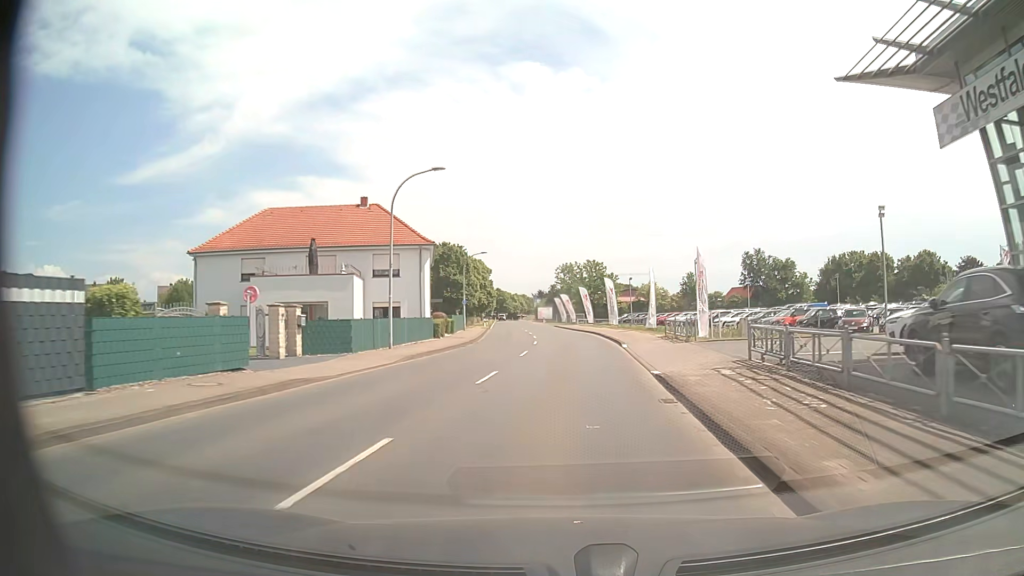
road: secondary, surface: asphalt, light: Day
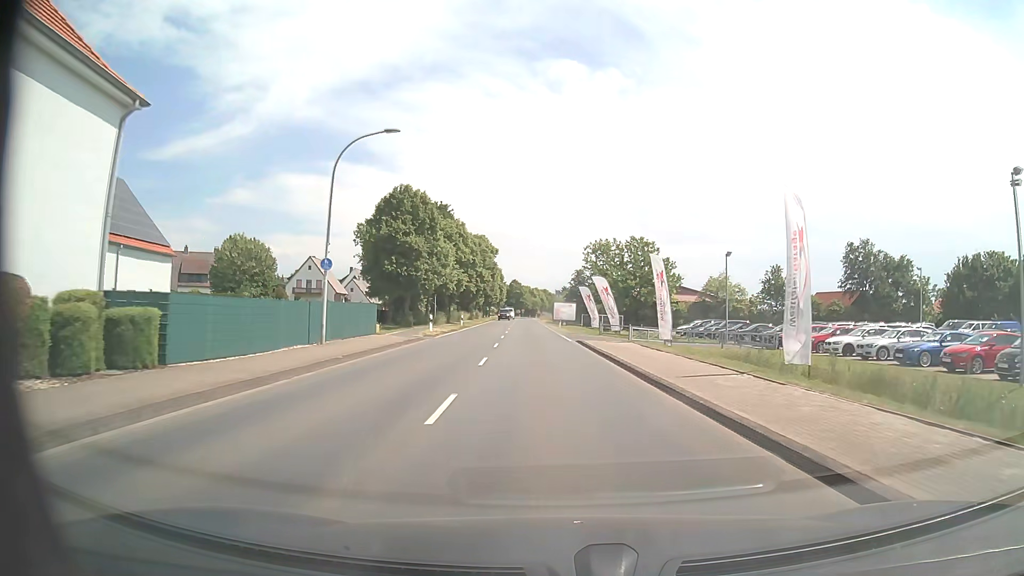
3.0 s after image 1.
(-0.1, +41.8) m; -2°
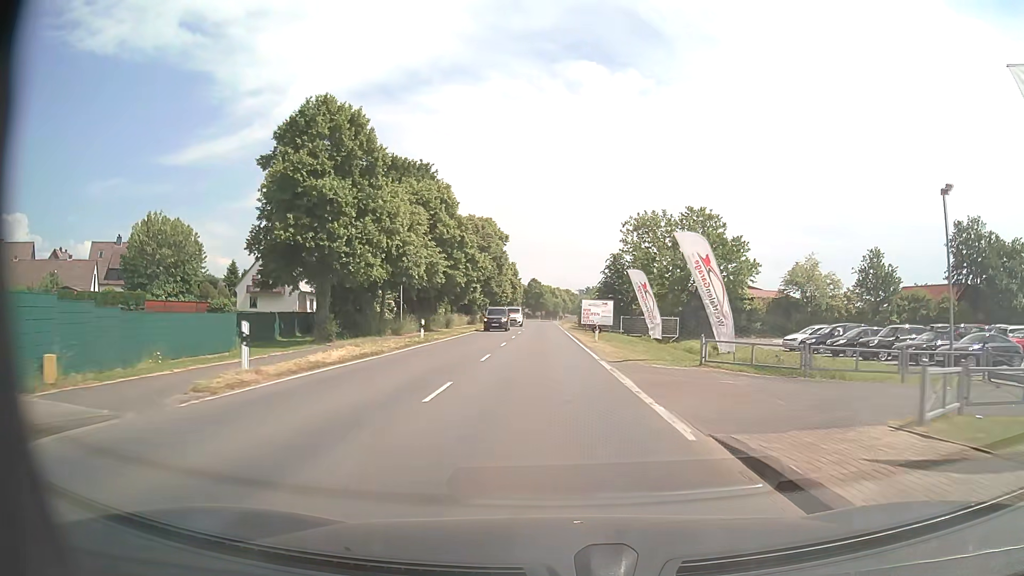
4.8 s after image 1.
(-0.5, +25.1) m; -2°
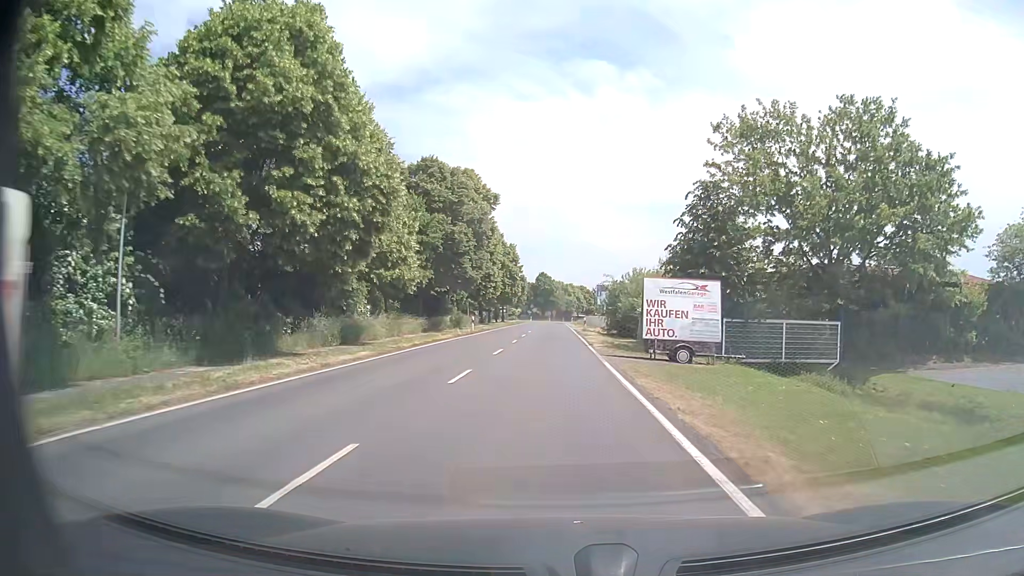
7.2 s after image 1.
(-0.3, +33.5) m; -1°
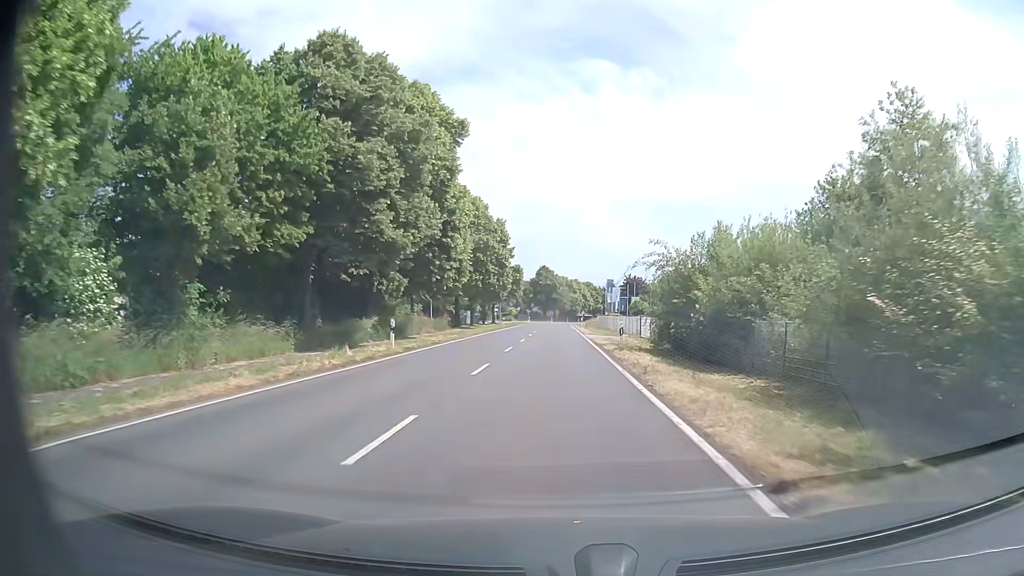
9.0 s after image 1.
(0.0, +25.1) m; 0°
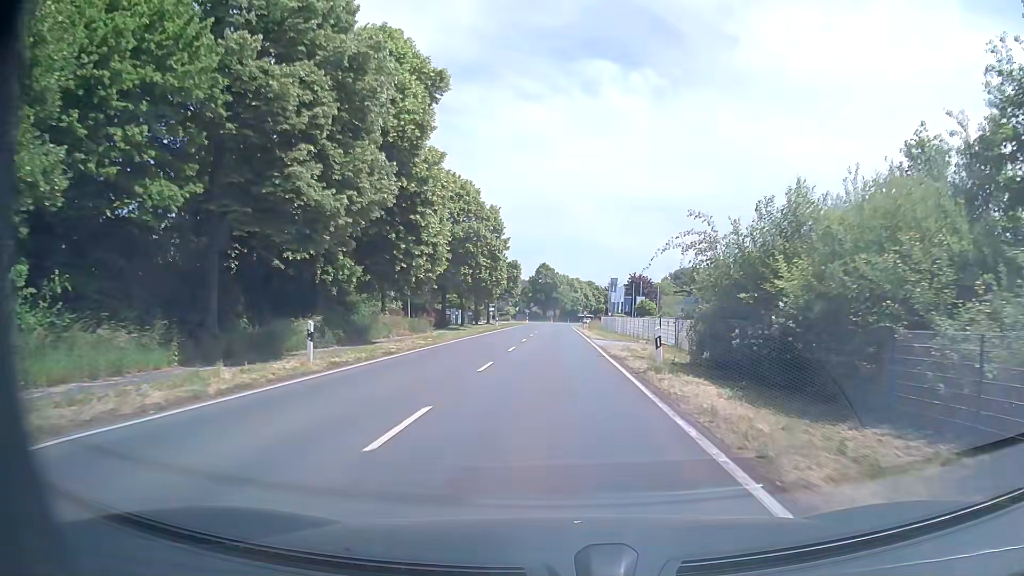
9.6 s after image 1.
(0.0, +8.4) m; 0°
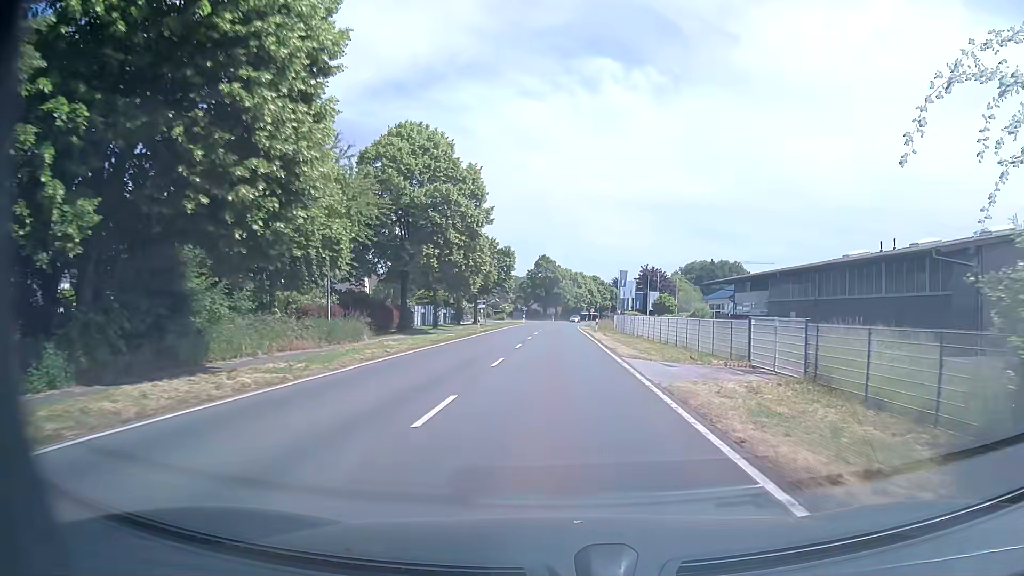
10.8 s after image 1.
(0.0, +16.7) m; 0°
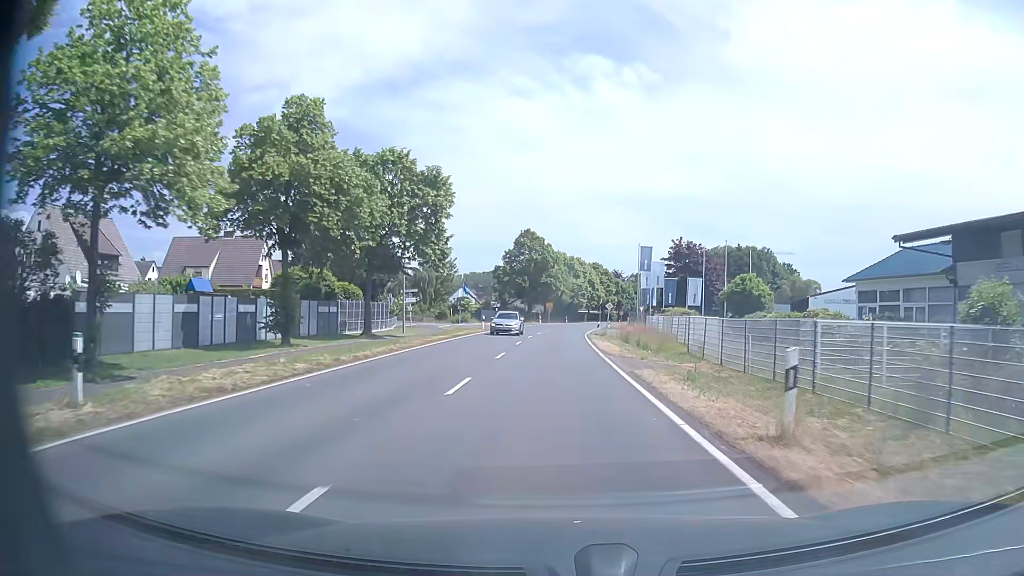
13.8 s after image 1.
(+0.5, +42.0) m; +1°
(0, +10) (0, +20) (0, +30) (+1, +40) (+1, +50) (+2, +60) (+2, +70) (+4, +80) (+5, +90) (+6, +100) m
